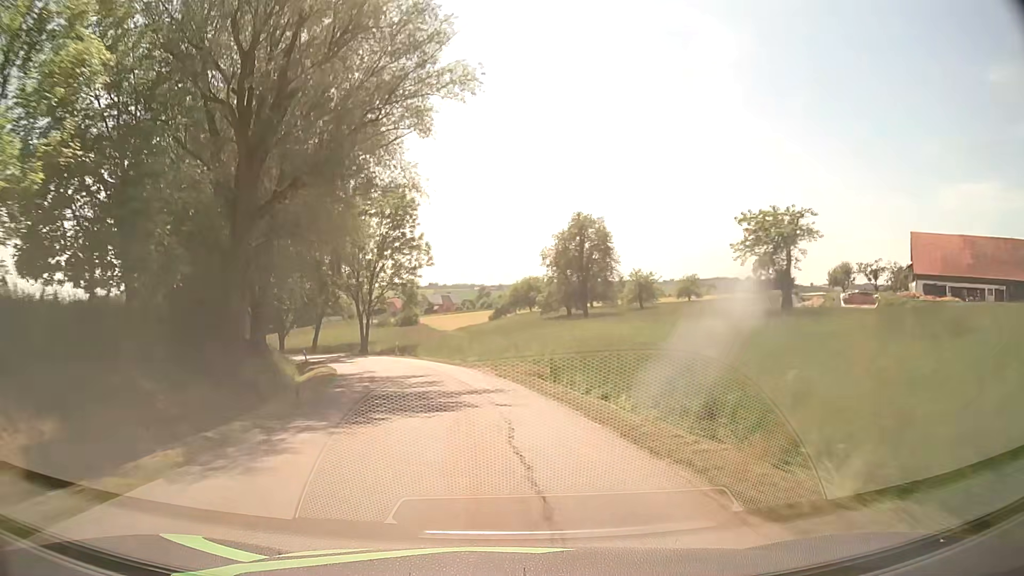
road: tertiary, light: Day
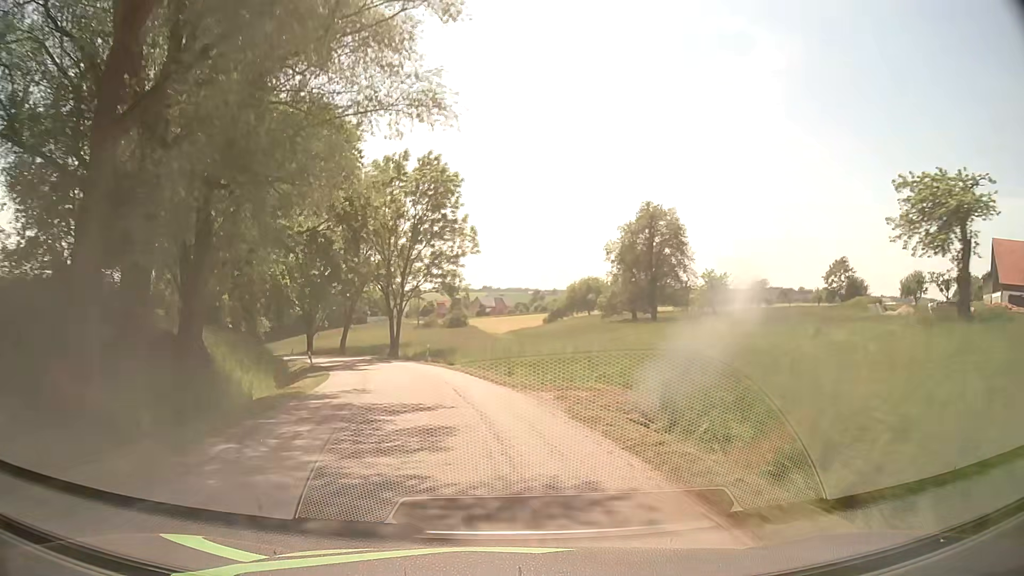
(-0.4, +10.8) m; -4°
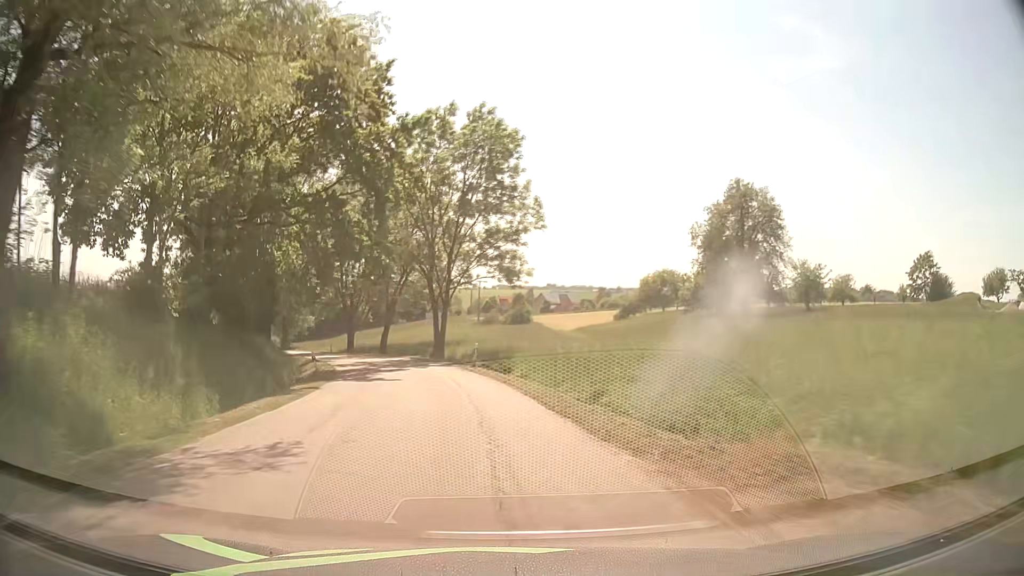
(-0.5, +10.7) m; -5°
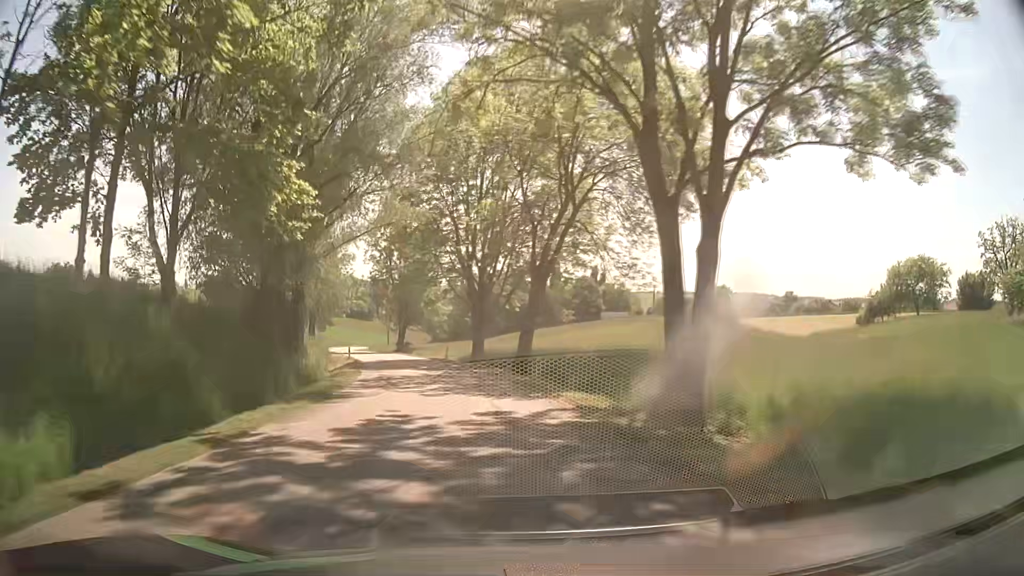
(-4.1, +31.7) m; -14°
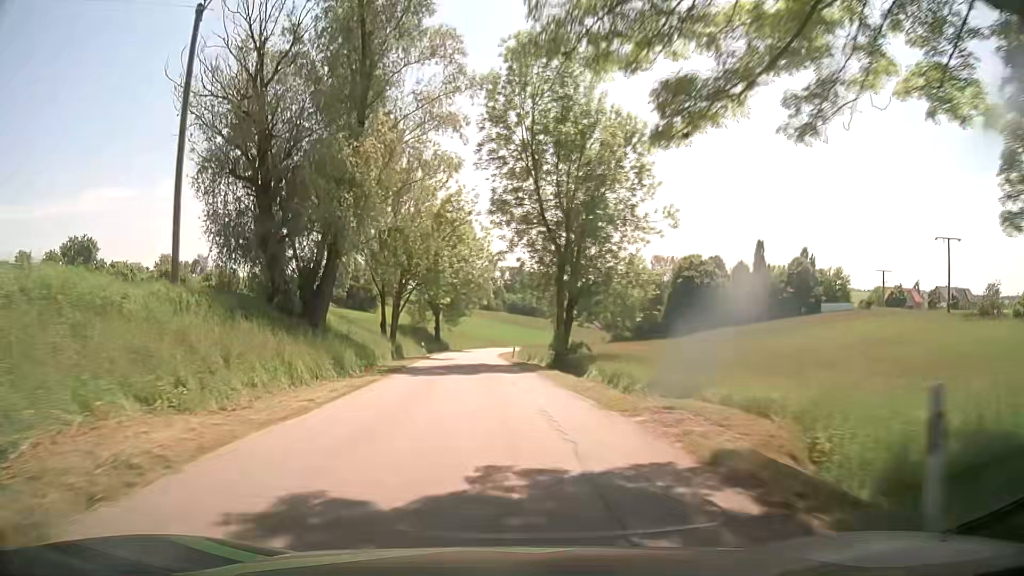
(-5.9, +42.5) m; -15°
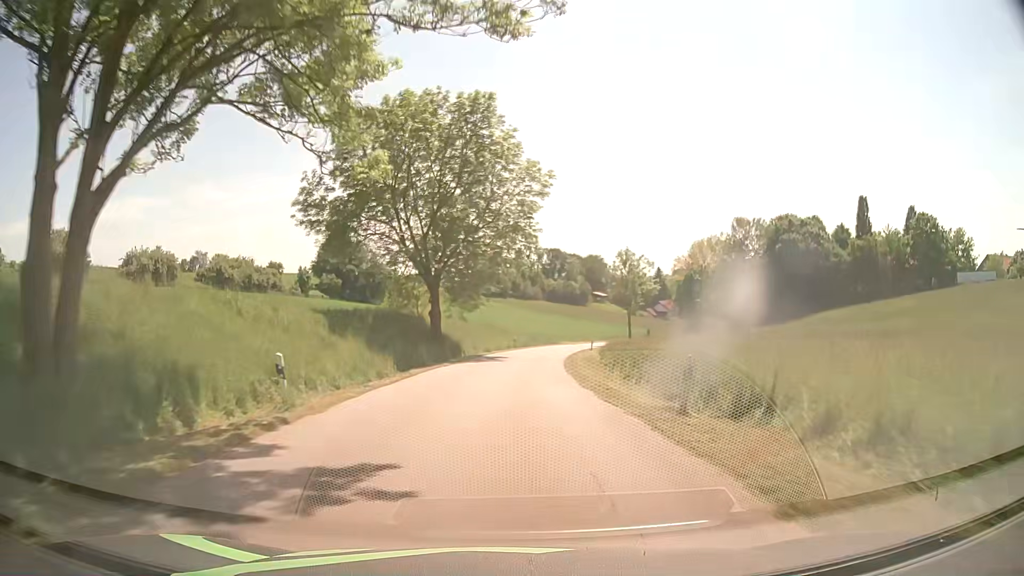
(-2.3, +41.7) m; -4°
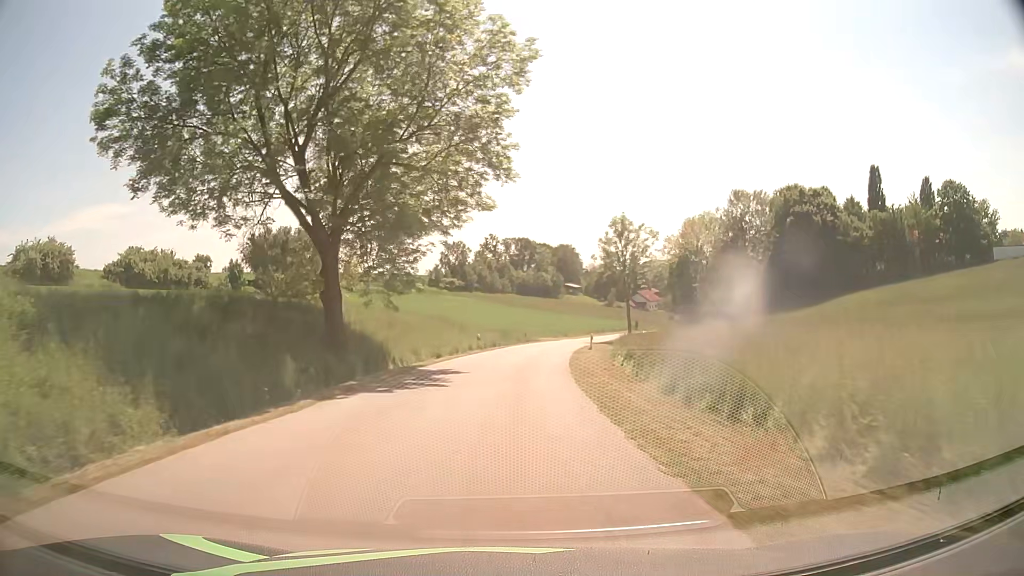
(+0.5, +19.3) m; +3°
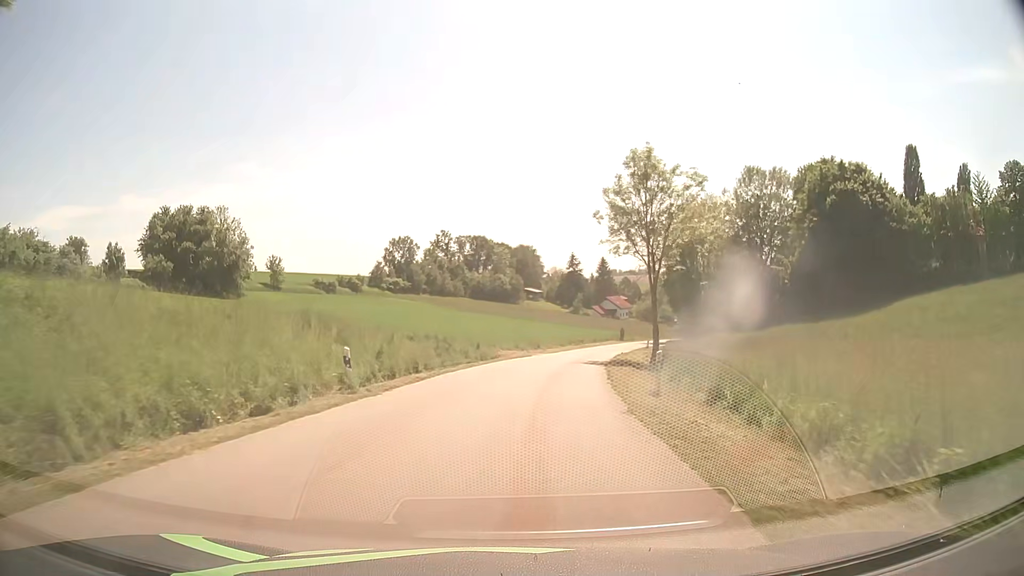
(+0.5, +26.9) m; +3°
(0, +10) (+1, +20) (+2, +30) (+4, +40) (+6, +50) (+8, +59) (+11, +69) (+14, +78) (+18, +88) (+22, +97) m
